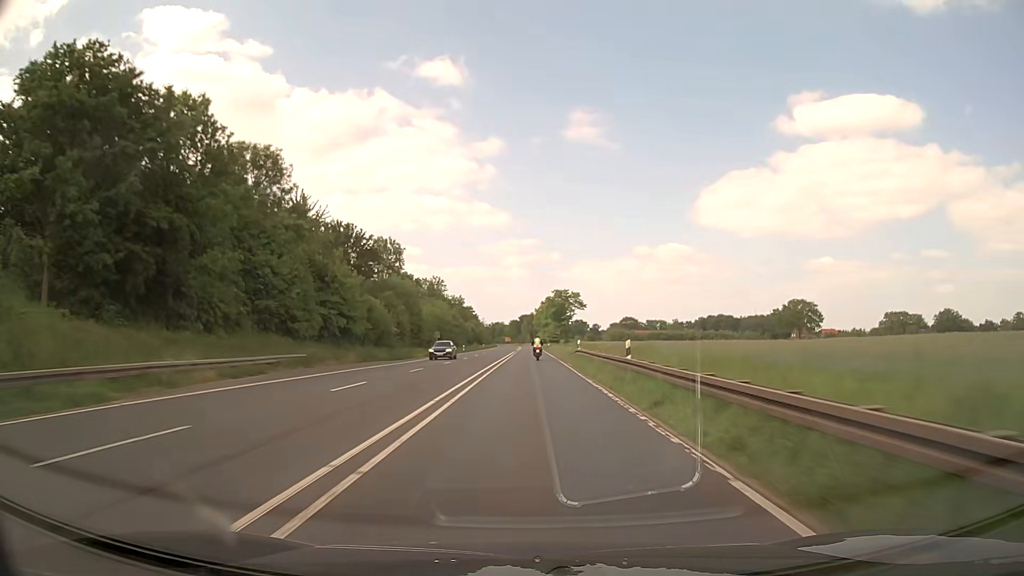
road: primary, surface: asphalt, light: Day
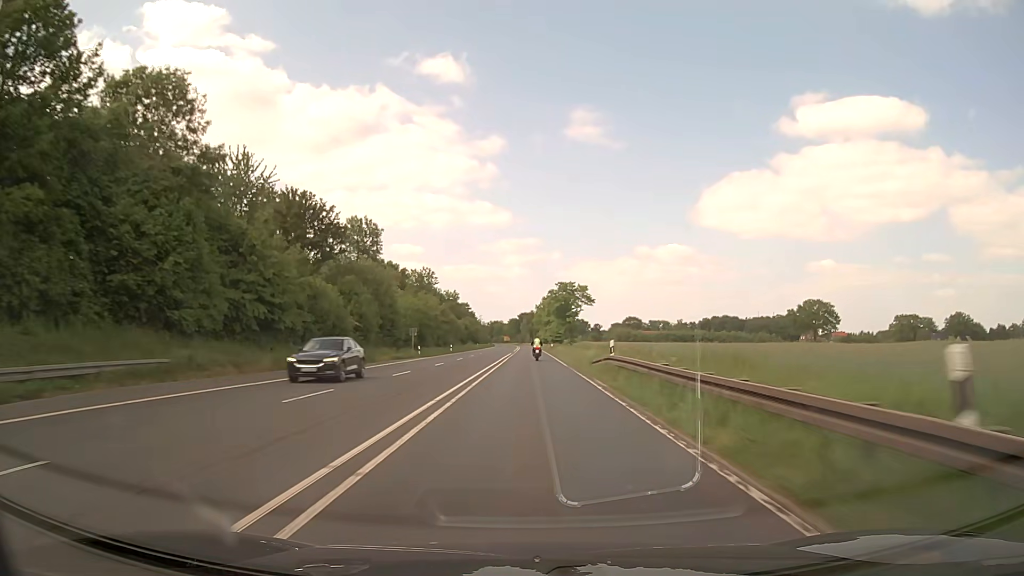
(0.0, +15.9) m; 0°
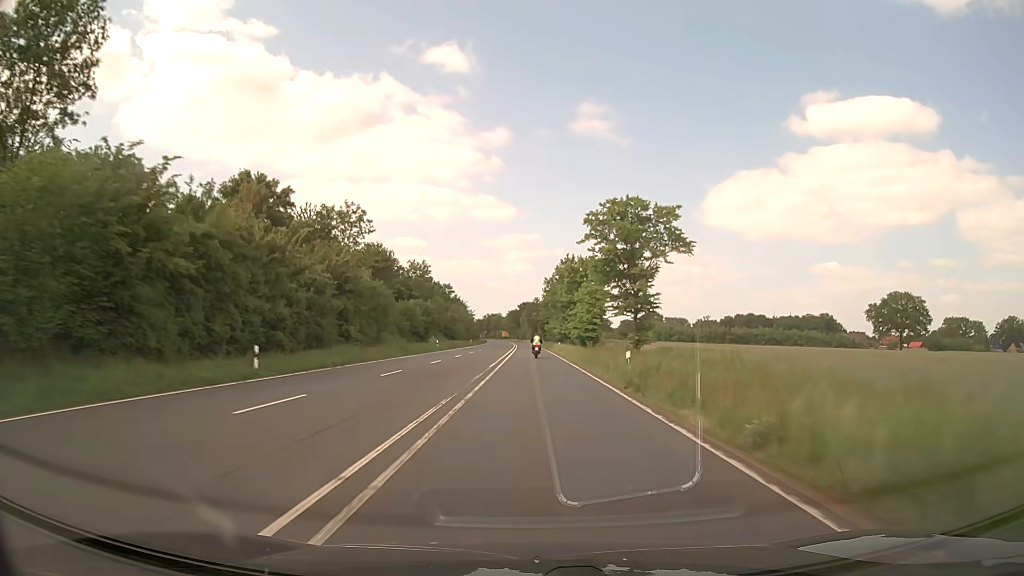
(-0.1, +63.6) m; 0°
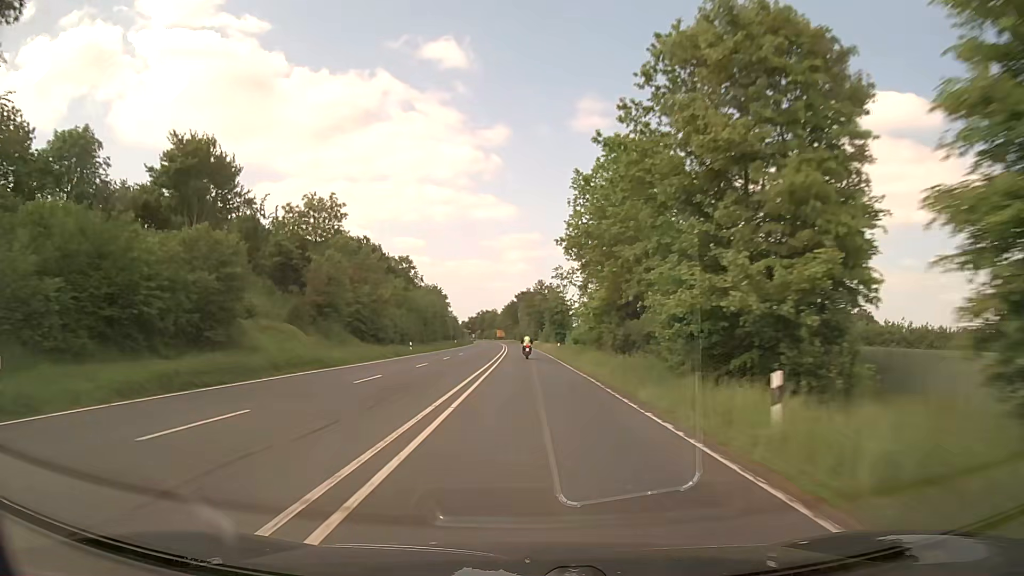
(0.0, +63.7) m; 0°
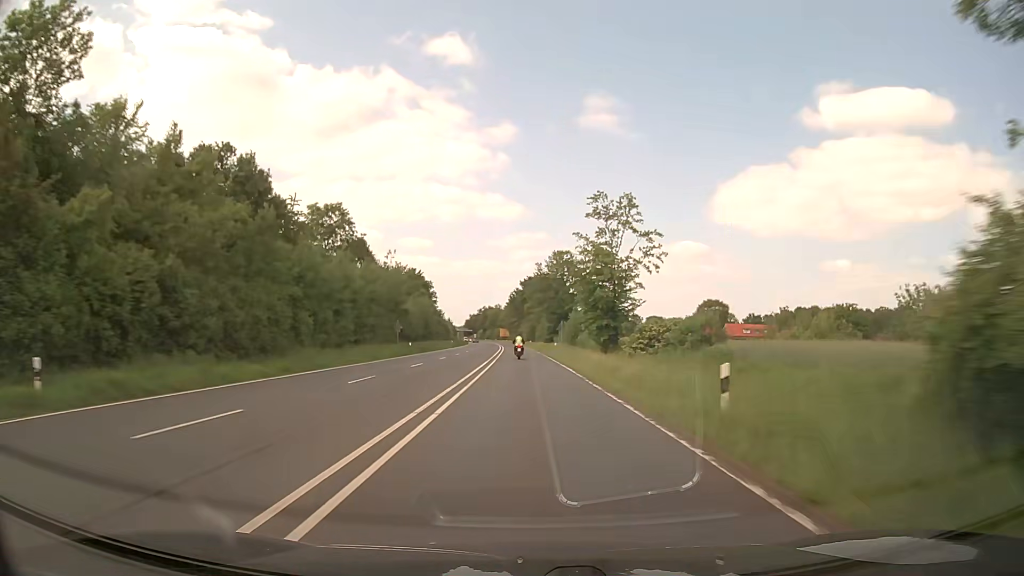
(-0.3, +48.3) m; -1°
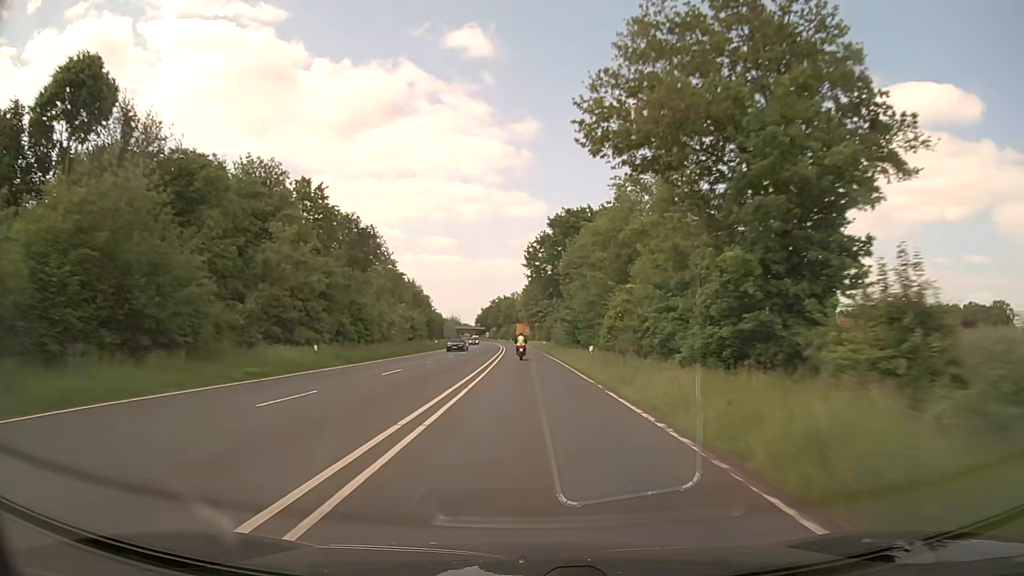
(-1.2, +80.1) m; -2°
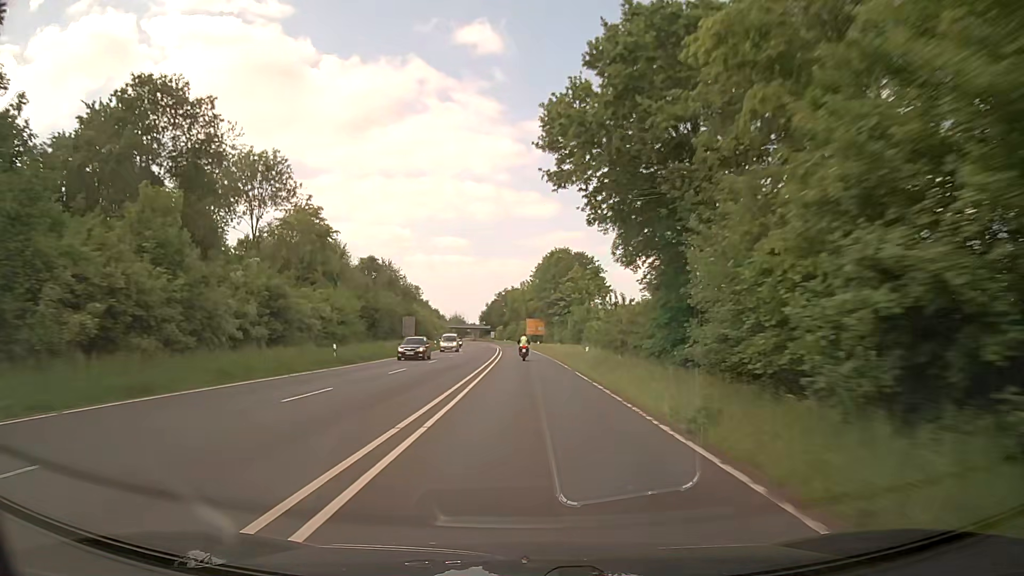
(-0.5, +47.1) m; -1°
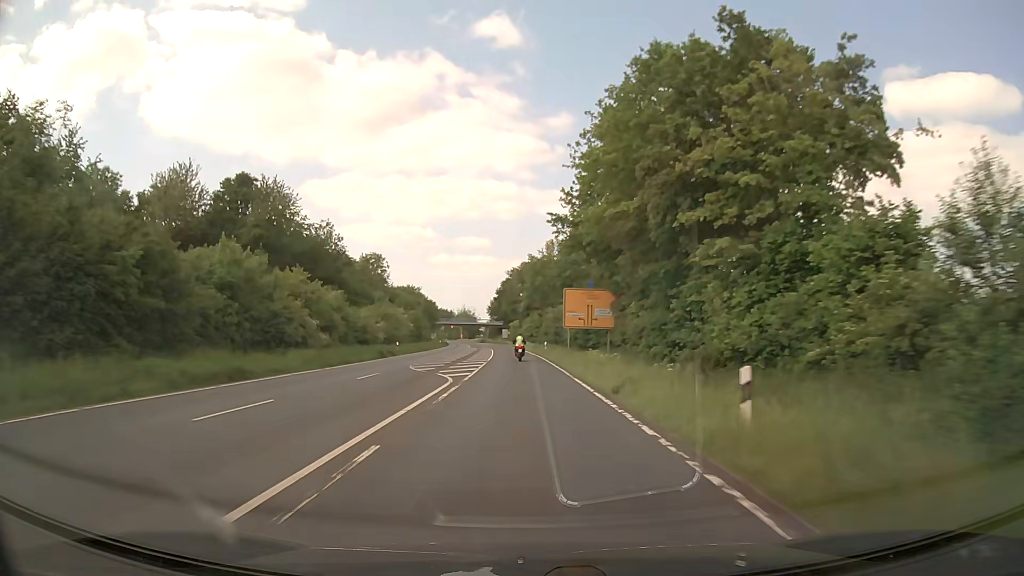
(-1.2, +76.0) m; -2°
(0, +10) (0, +20) (0, +30) (-1, +40) (-1, +50) (-1, +60) (-2, +70) (-2, +80) (-3, +90) (-4, +100) m
